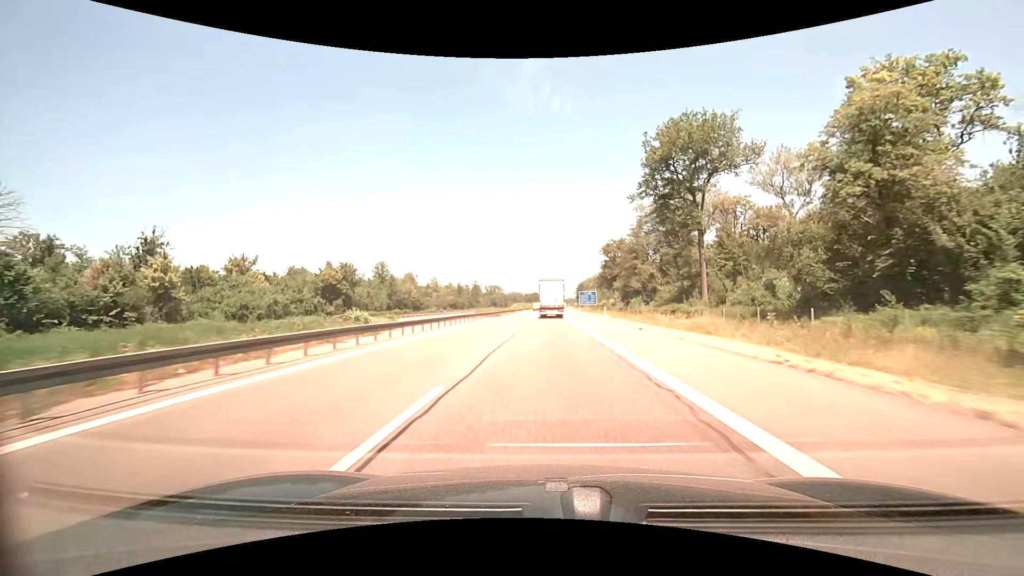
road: motorway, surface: asphalt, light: Day
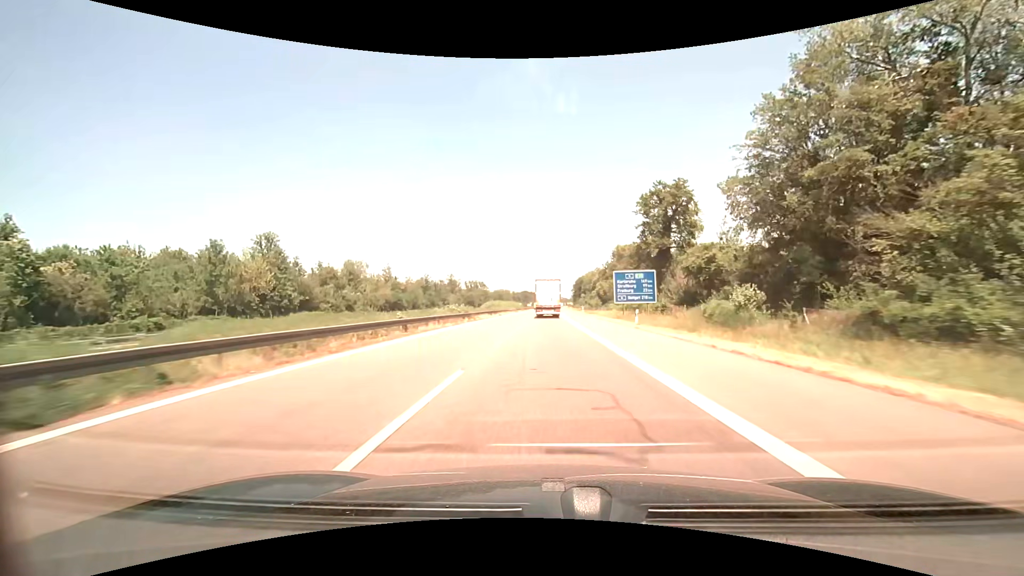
(+0.7, +69.9) m; +1°
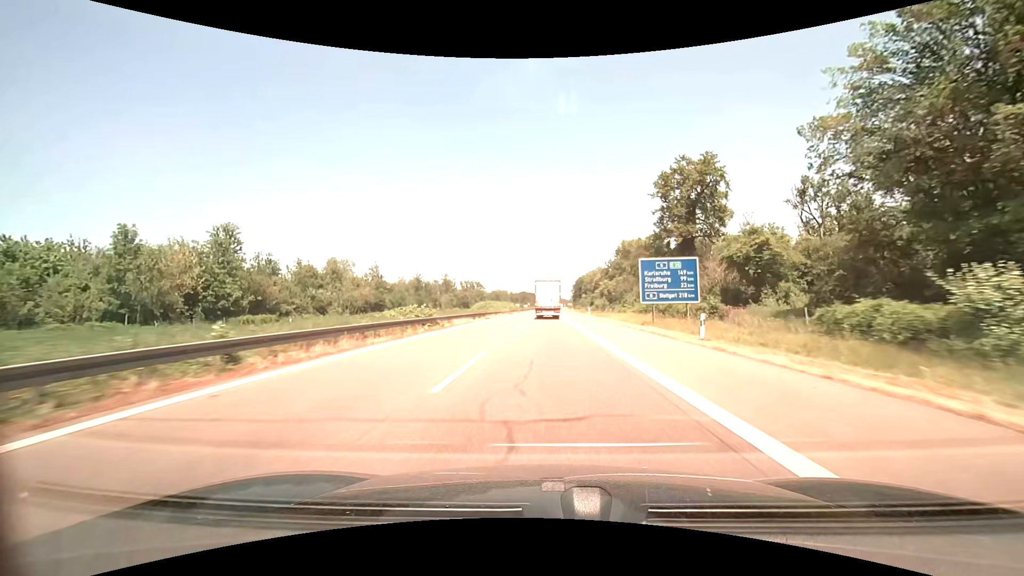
(0.0, +14.0) m; 0°
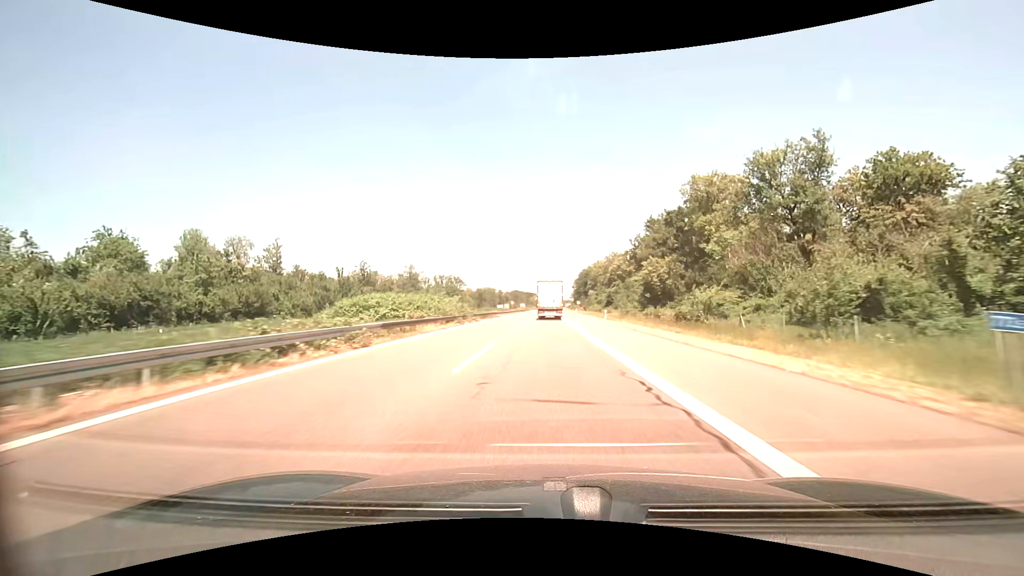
(+0.3, +70.0) m; +1°
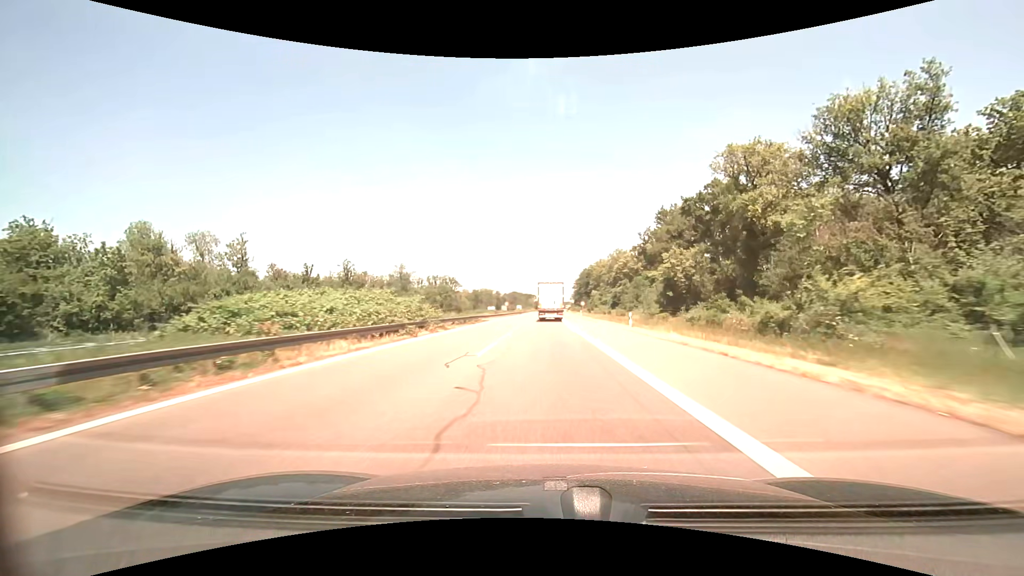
(0.0, +14.3) m; 0°
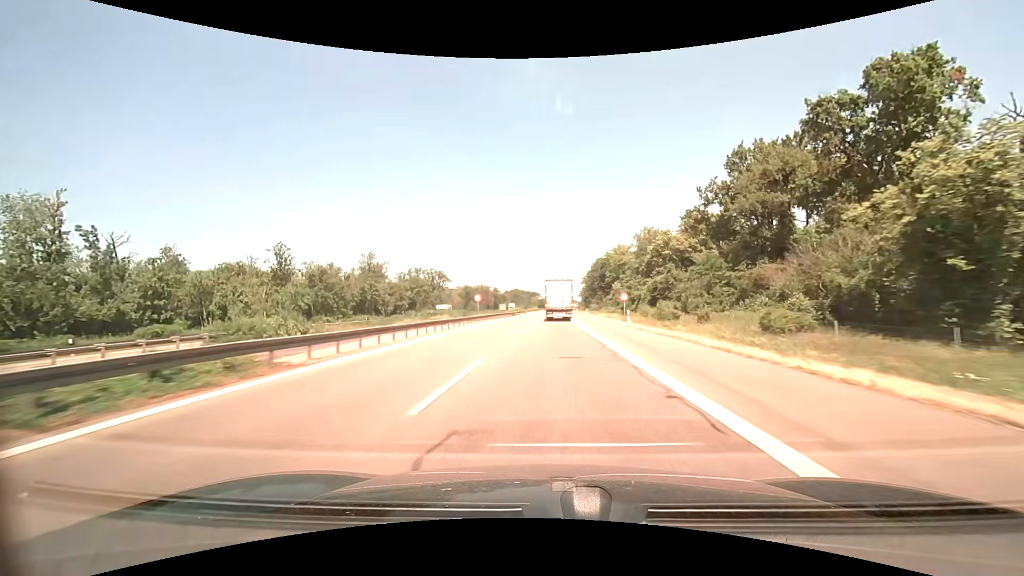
(-0.1, +44.5) m; 0°
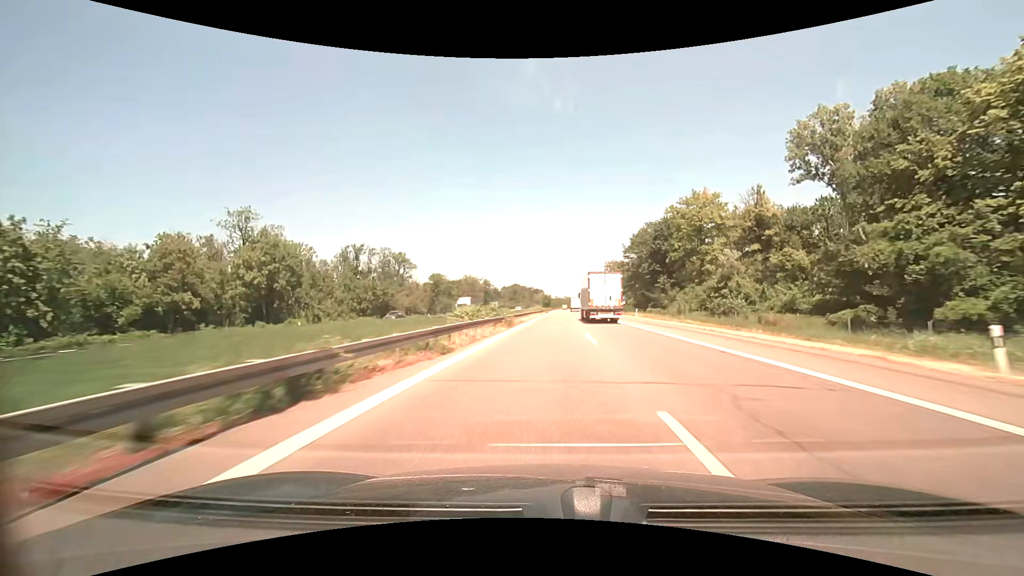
(-1.7, +79.0) m; -1°
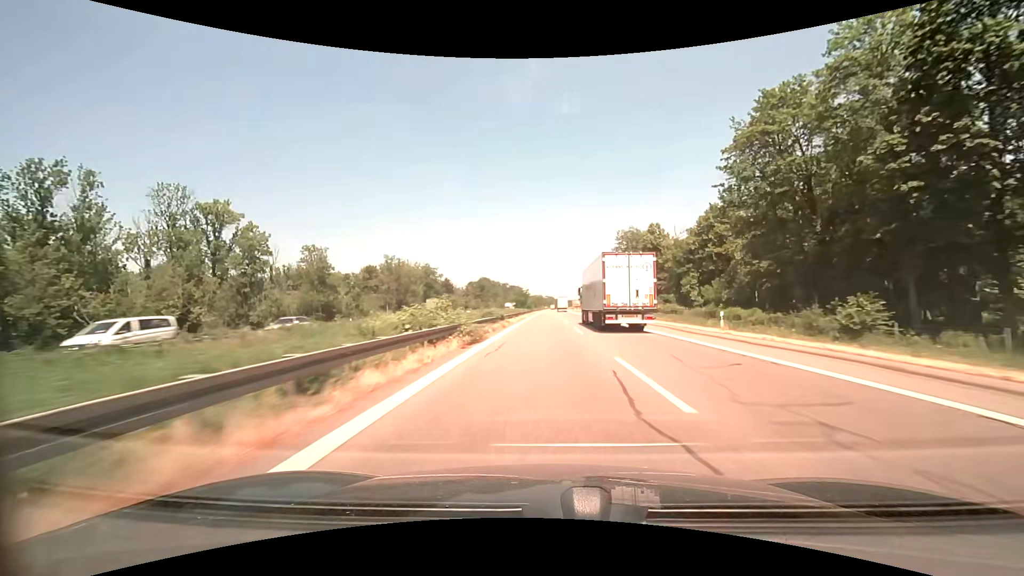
(+2.6, +83.8) m; +2°
(0, +10) (0, +20) (0, +30) (0, +40) (0, +50) (0, +60) (0, +70) (+1, +80) (+1, +90) (+1, +100) m
